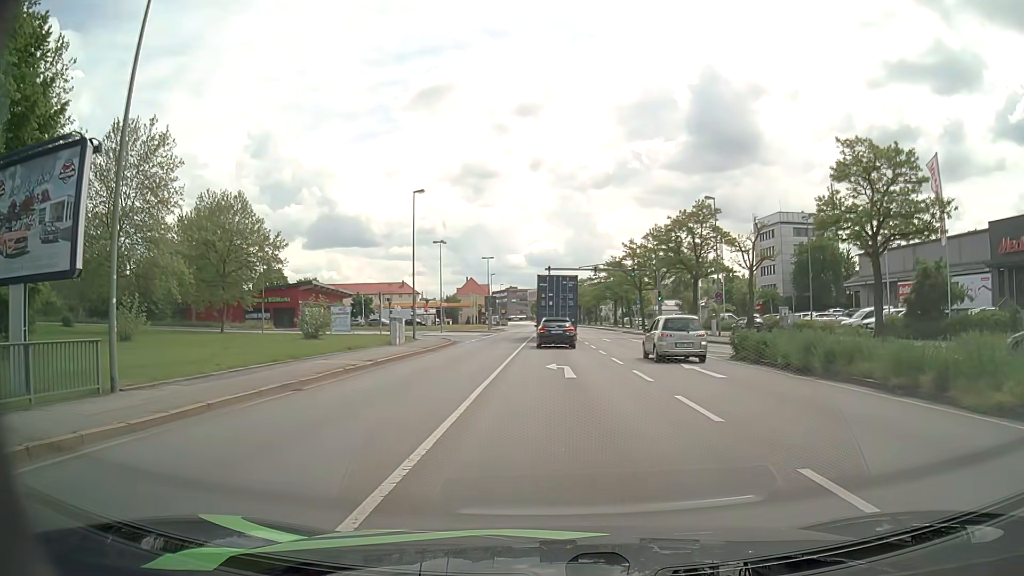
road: primary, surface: asphalt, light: Day
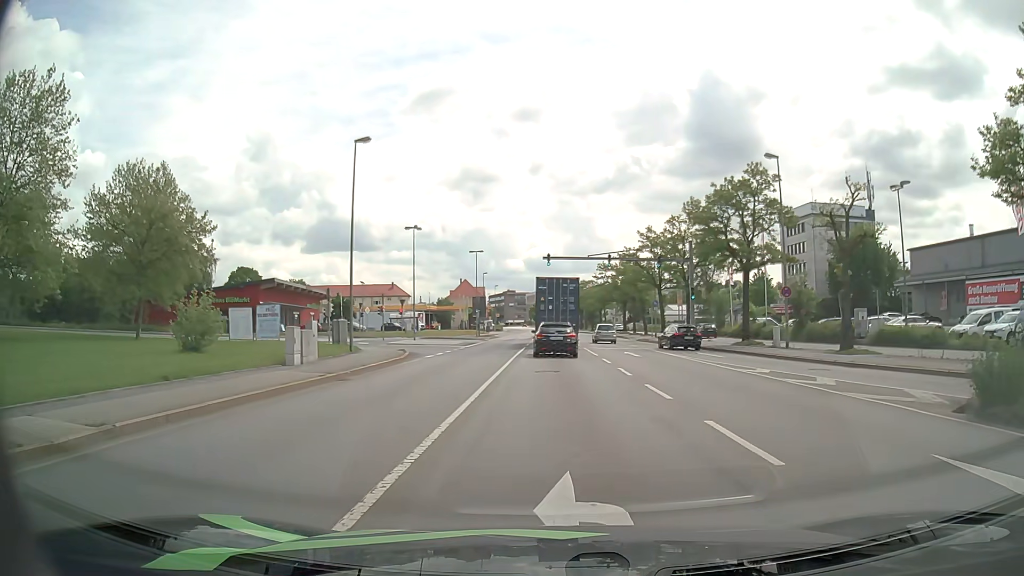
(-0.1, +14.6) m; -1°
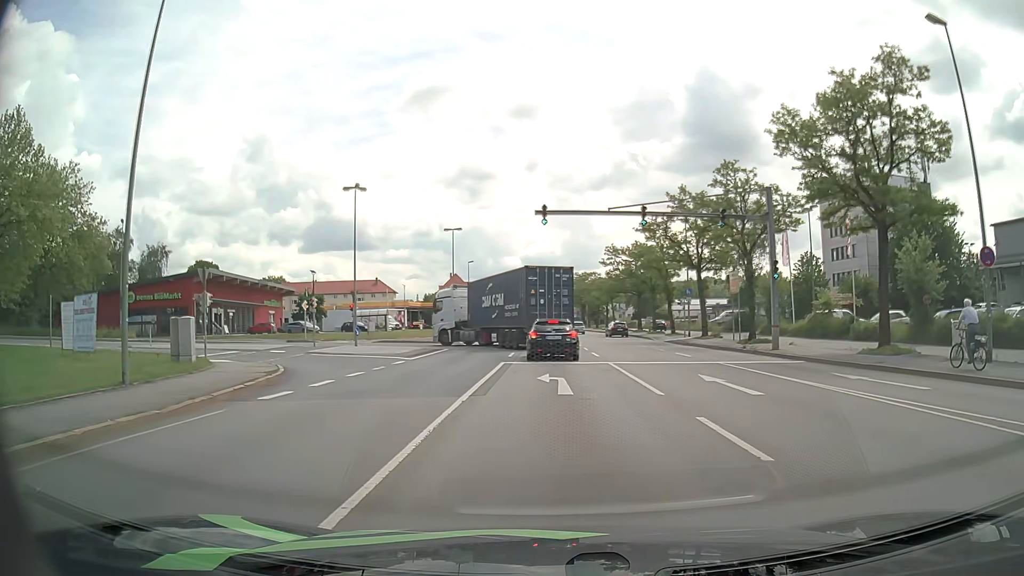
(+0.3, +18.0) m; +1°
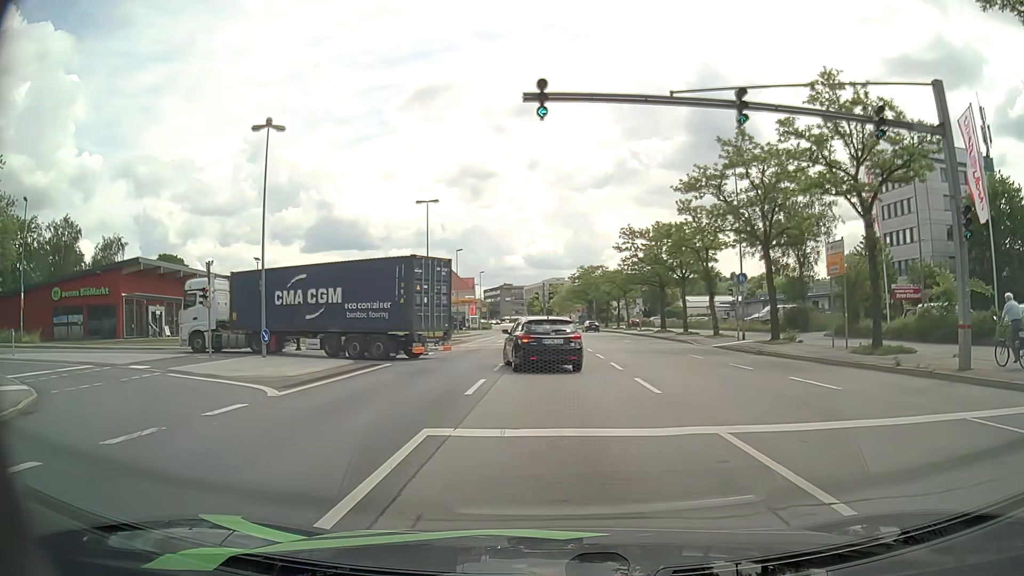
(-0.1, +14.5) m; 0°
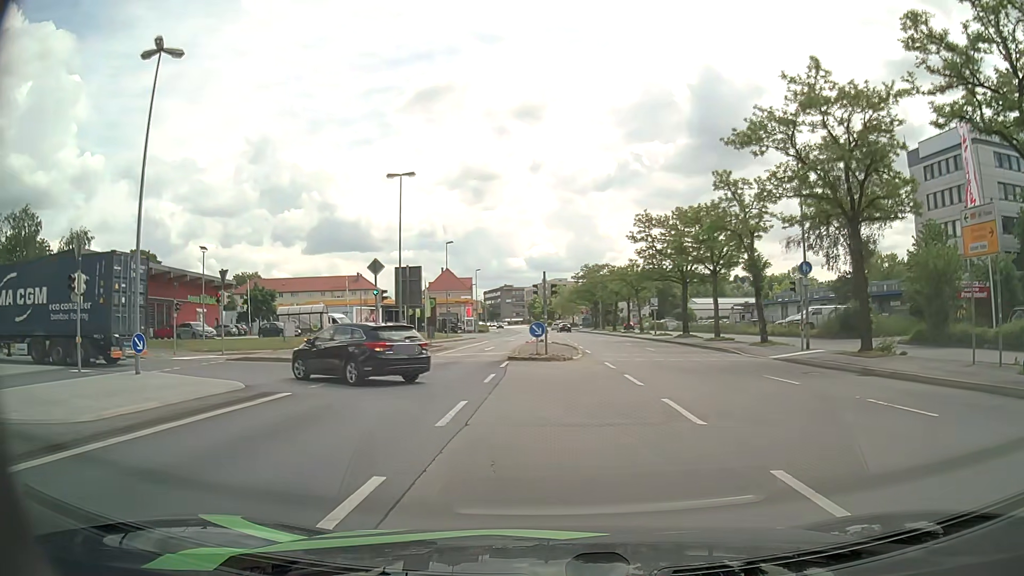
(0.0, +9.8) m; -1°
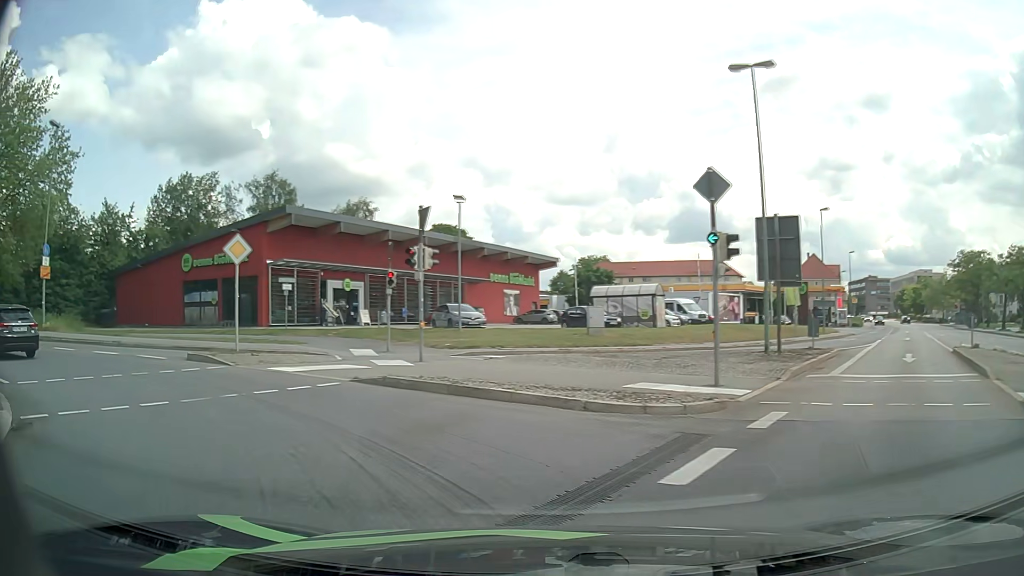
(-2.3, +16.3) m; -29°
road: primary_link
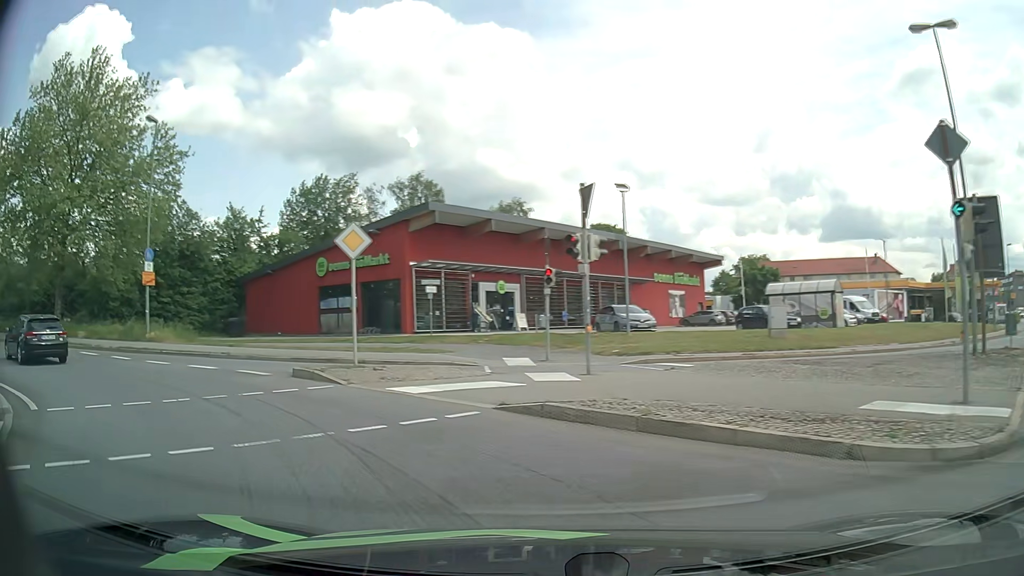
(-0.4, +3.5) m; -11°
